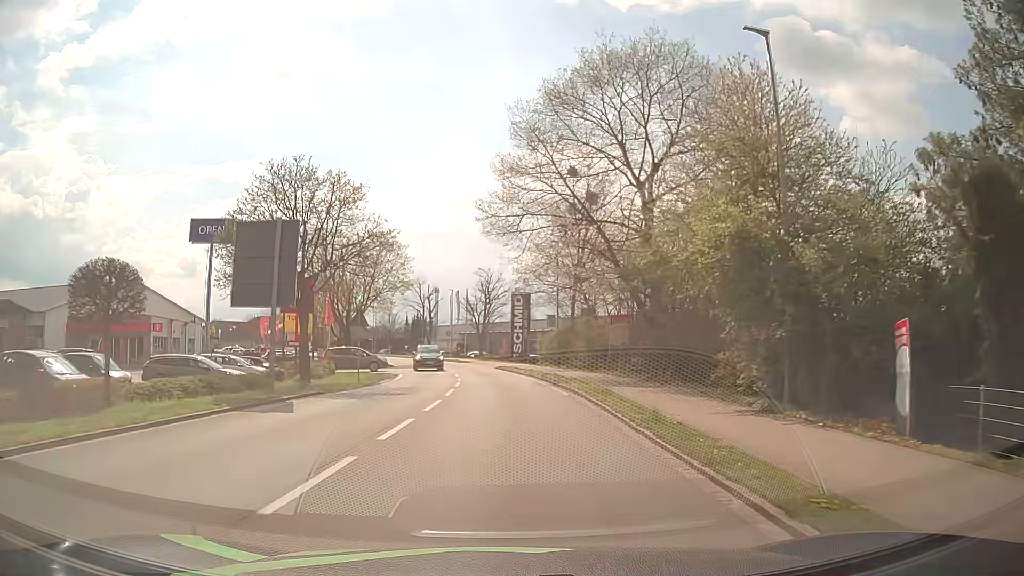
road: tertiary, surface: asphalt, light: Day
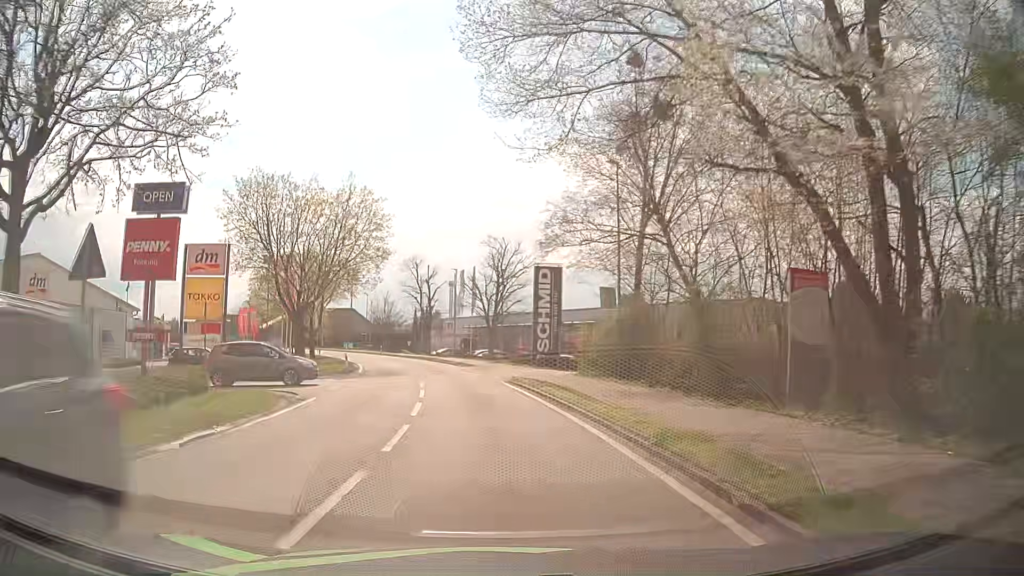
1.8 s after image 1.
(0.0, +19.0) m; -1°
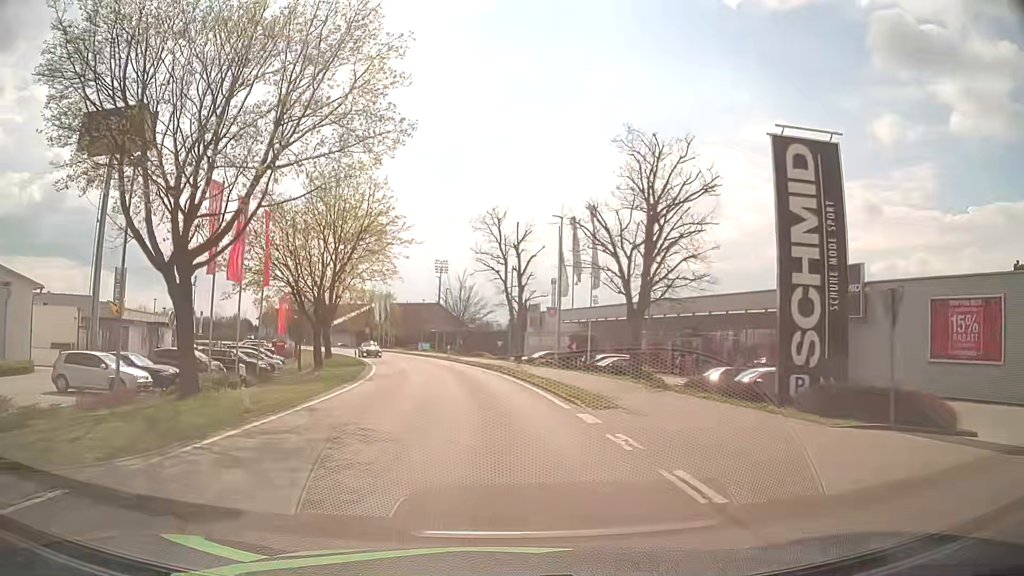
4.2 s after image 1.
(-1.9, +26.4) m; -8°
(0, +10) (-1, +20) (-2, +30) (-4, +40) (-6, +50) (-9, +59) (-12, +69) (-15, +78) (-19, +87) (-24, +96) m
